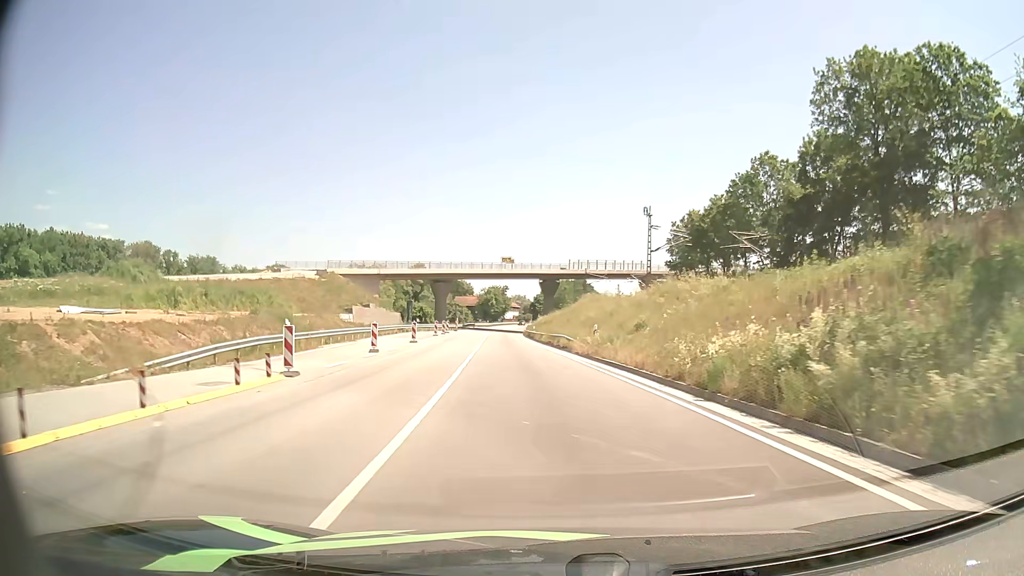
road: primary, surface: asphalt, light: Day
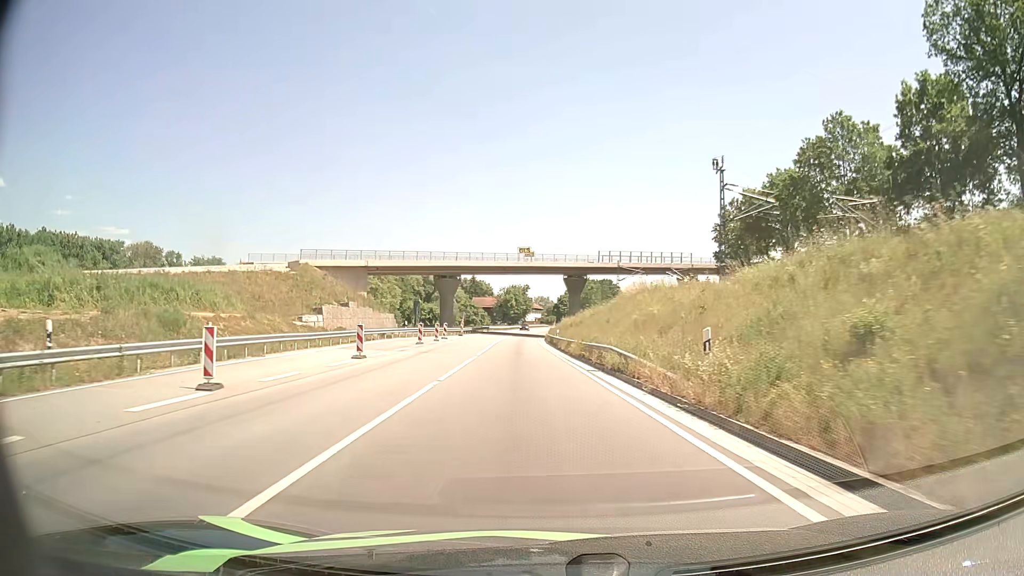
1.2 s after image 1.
(-0.2, +17.3) m; -1°
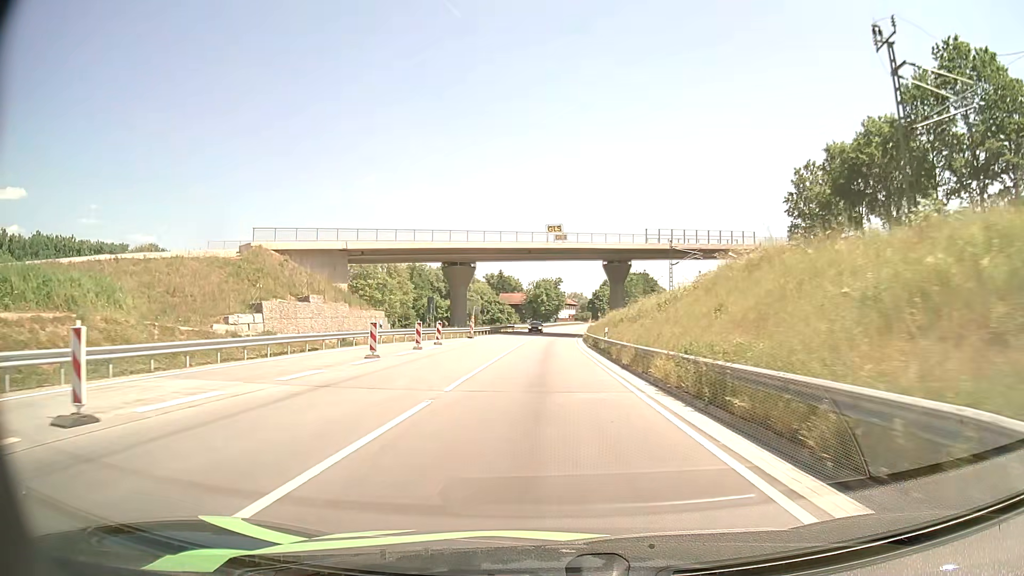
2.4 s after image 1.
(-0.5, +18.6) m; -3°
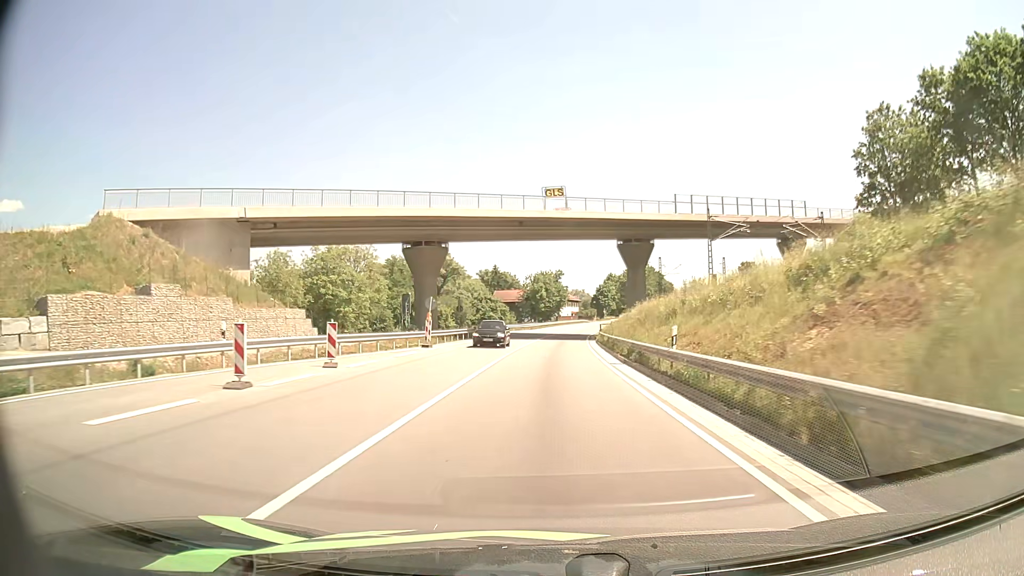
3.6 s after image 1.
(0.0, +19.6) m; 0°
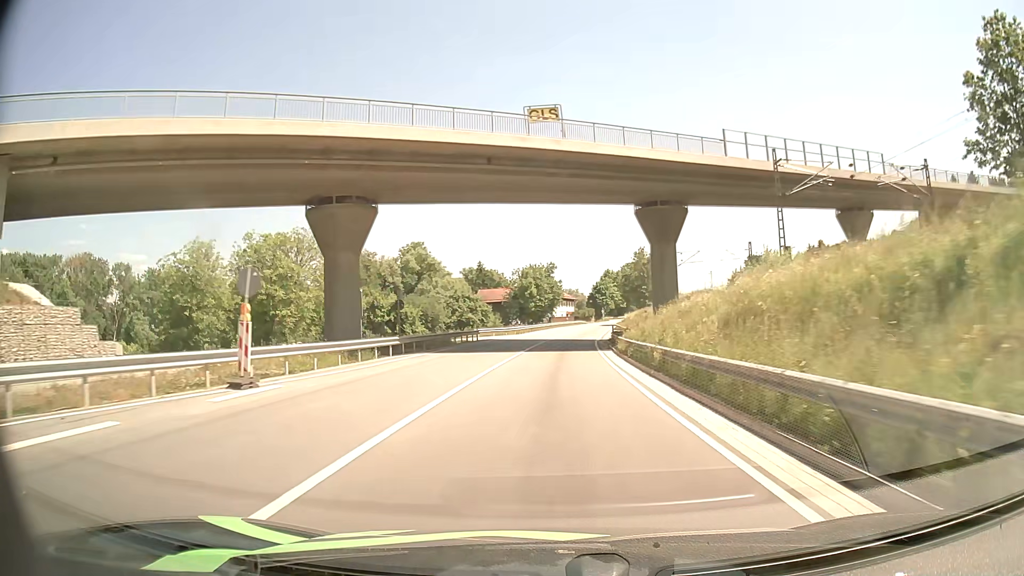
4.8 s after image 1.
(+0.1, +20.5) m; +1°
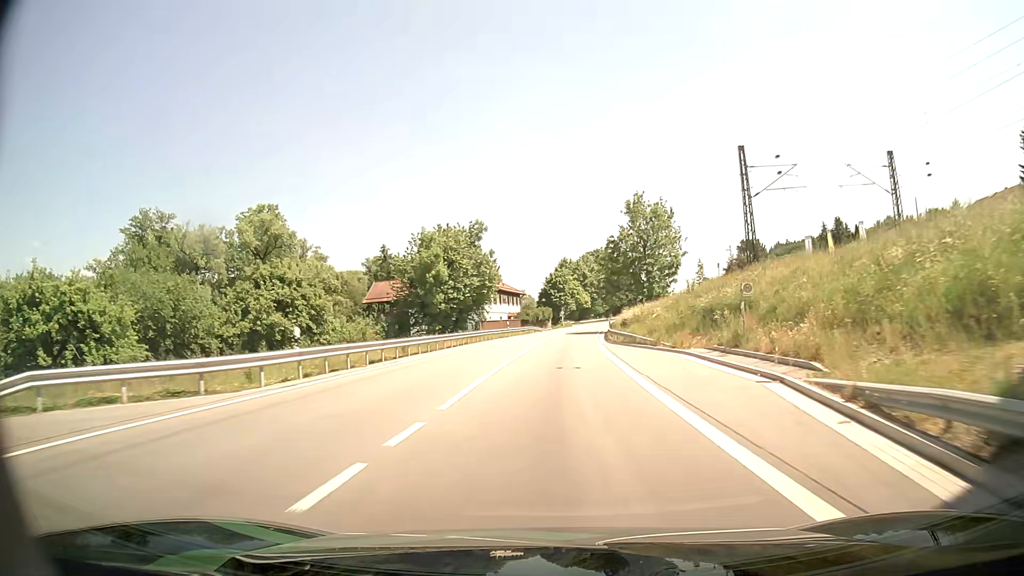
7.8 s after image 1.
(+1.7, +54.5) m; +5°
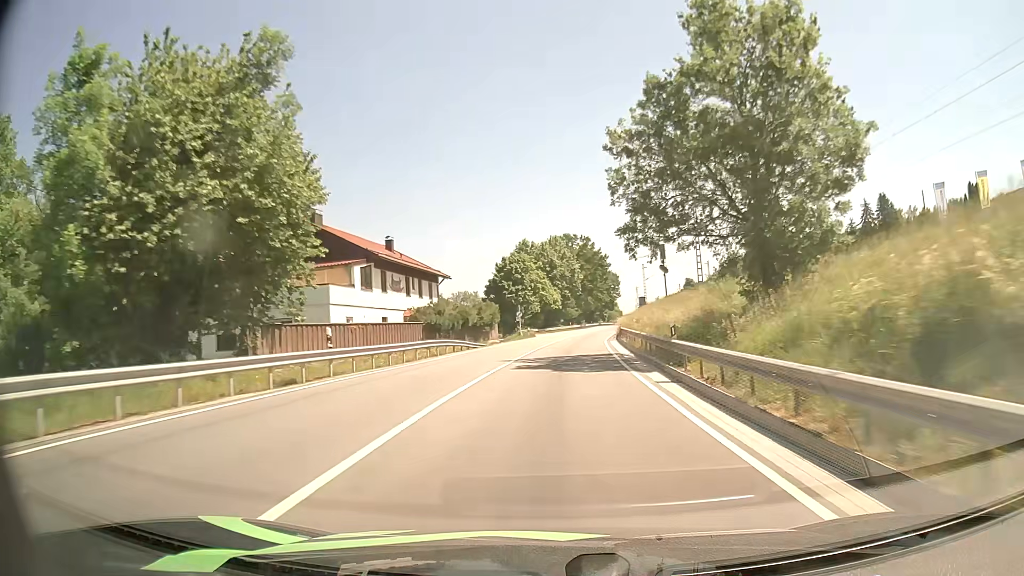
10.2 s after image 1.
(+1.1, +45.7) m; +3°
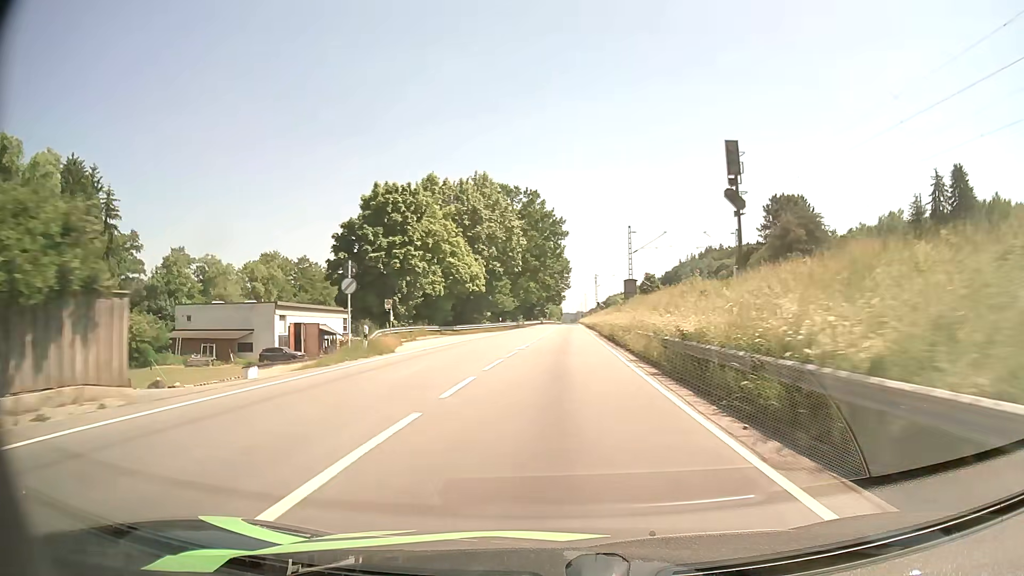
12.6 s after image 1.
(+1.9, +46.4) m; +6°
(0, +10) (0, +20) (0, +30) (+1, +40) (+1, +50) (+2, +60) (+2, +70) (+3, +80) (+3, +90) (+3, +100) m
